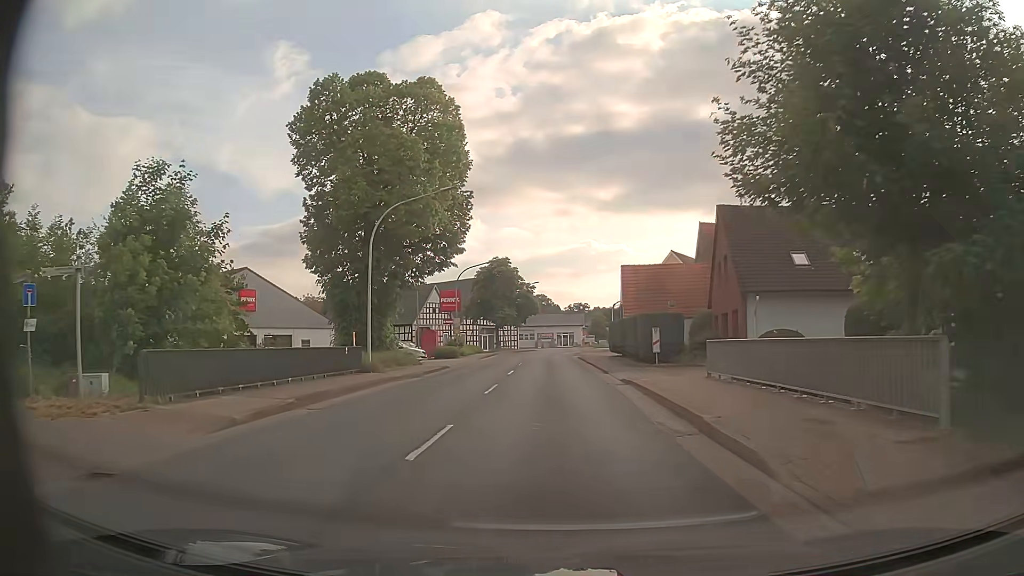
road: primary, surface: asphalt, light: Day
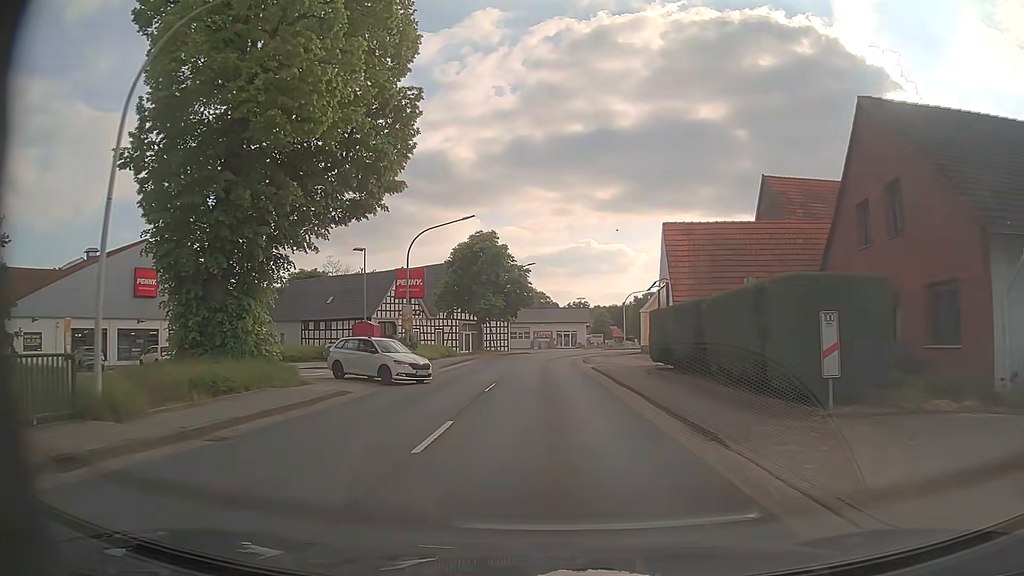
(0.0, +18.2) m; 0°
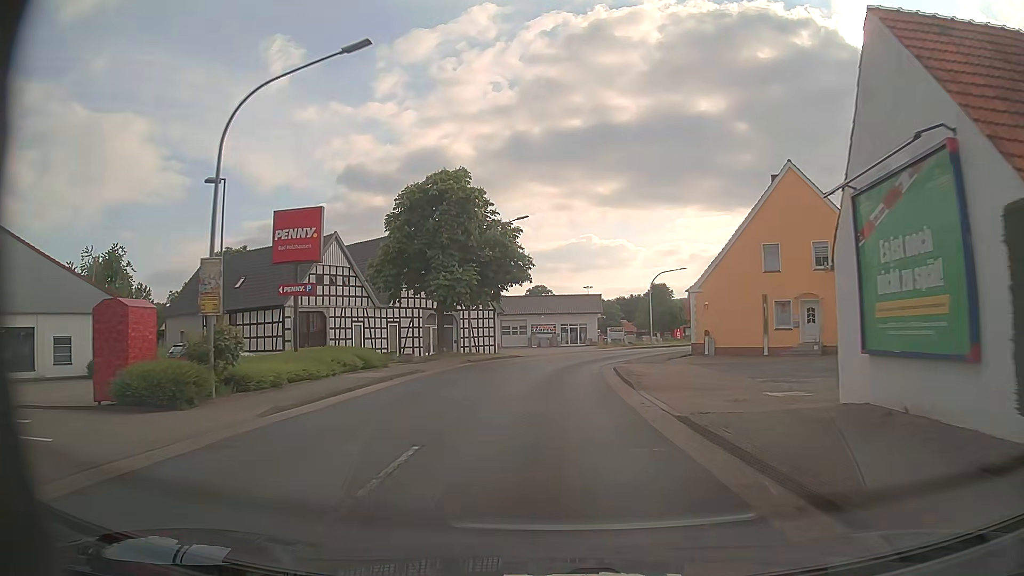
(0.0, +21.0) m; 0°
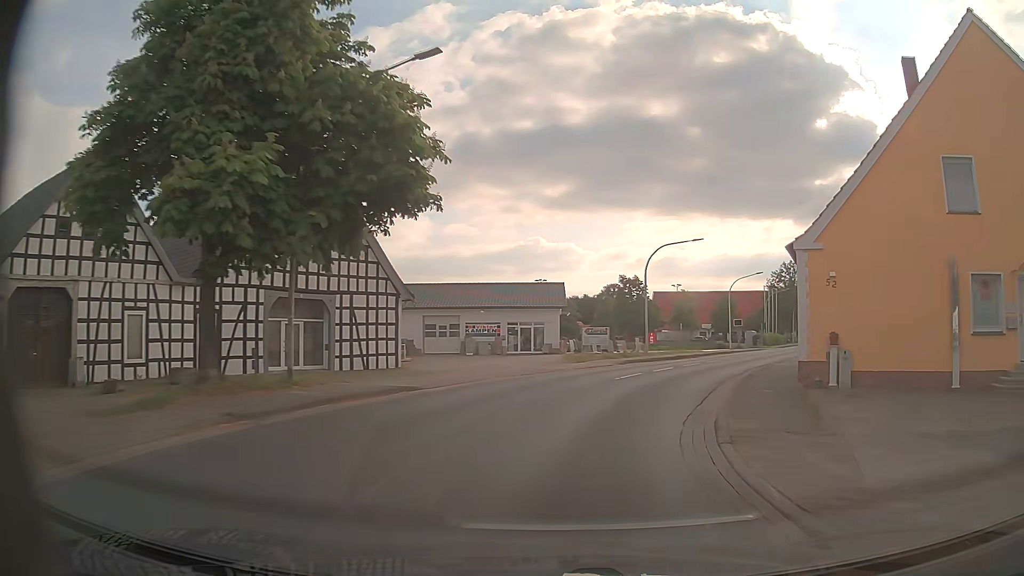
(0.0, +22.3) m; +3°
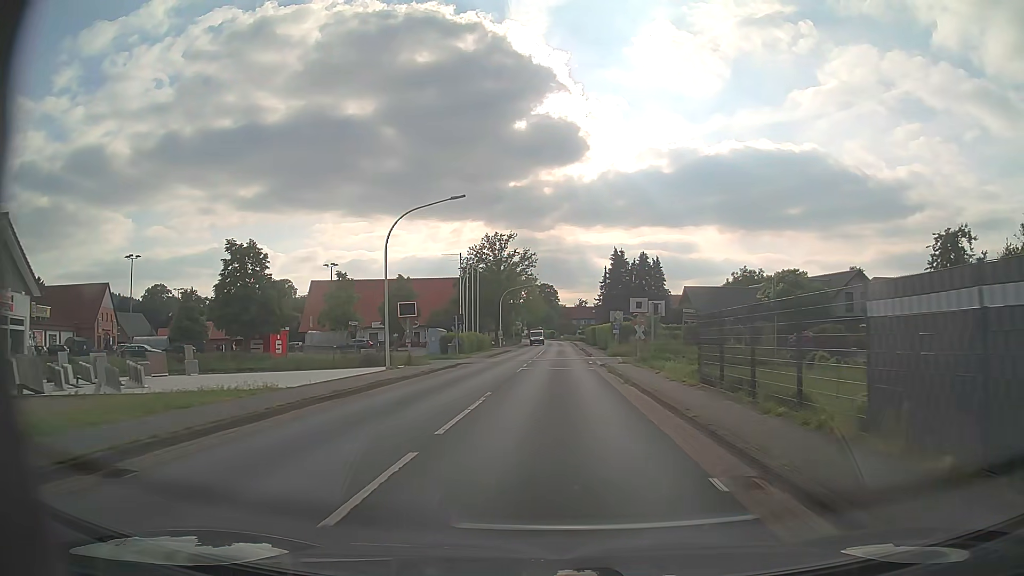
(+10.7, +35.8) m; +27°
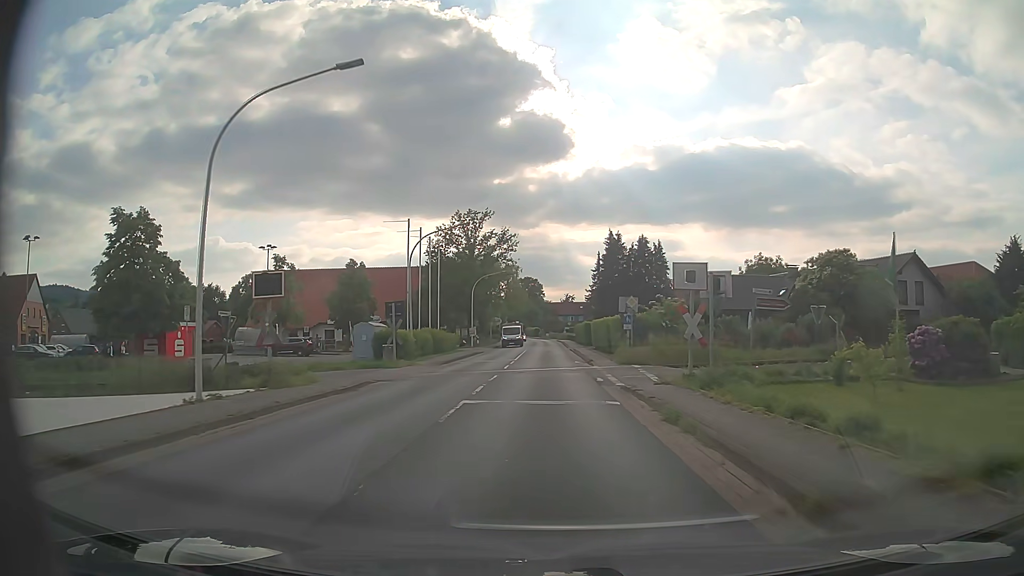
(+0.2, +15.4) m; +1°
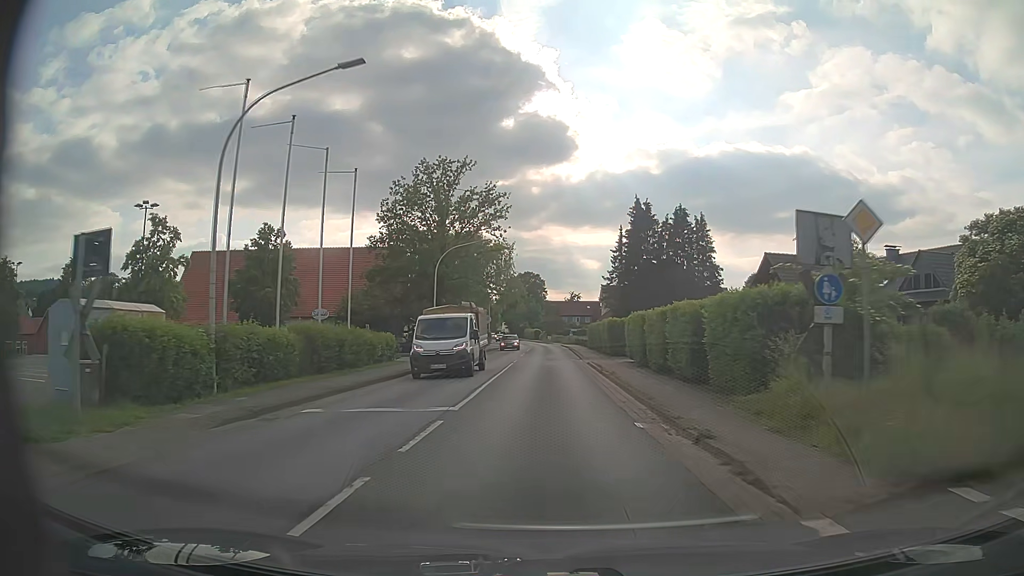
(0.0, +23.6) m; 0°
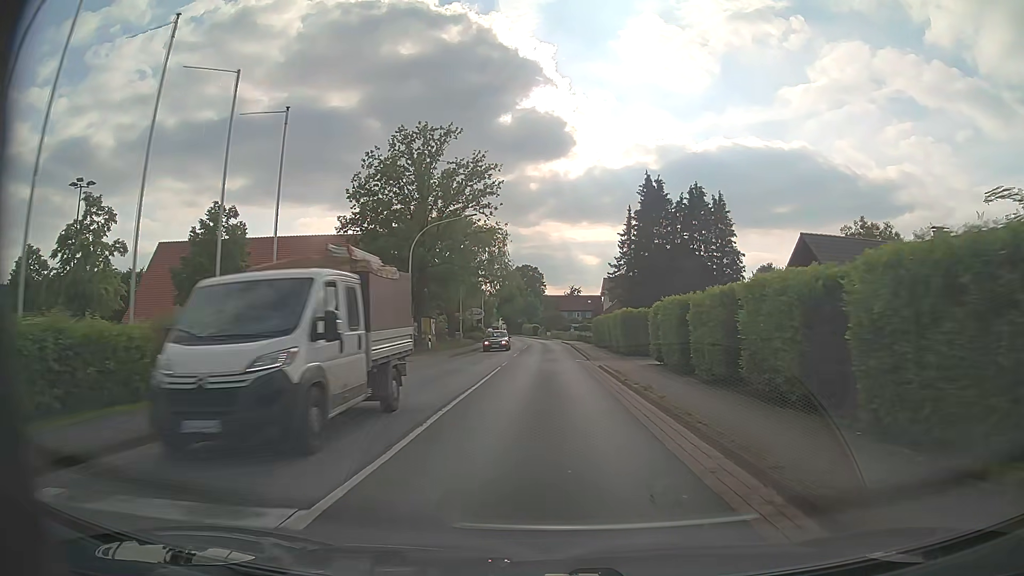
(0.0, +7.9) m; 0°
(0, +10) (0, +20) (0, +30) (0, +40) (0, +50) (0, +60) (-1, +70) (-1, +80) (-2, +90) (-3, +100) m
